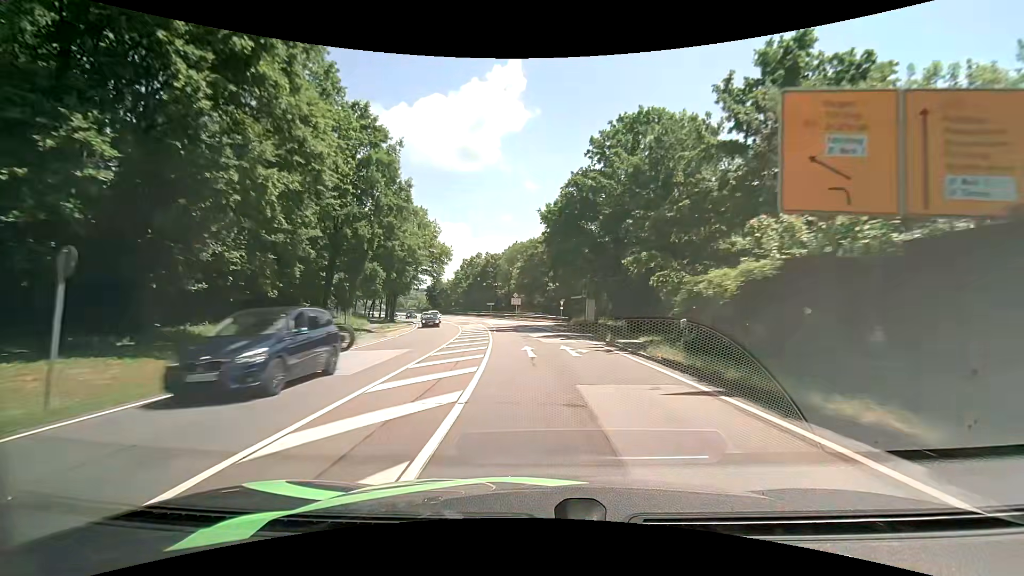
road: primary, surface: asphalt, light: Day
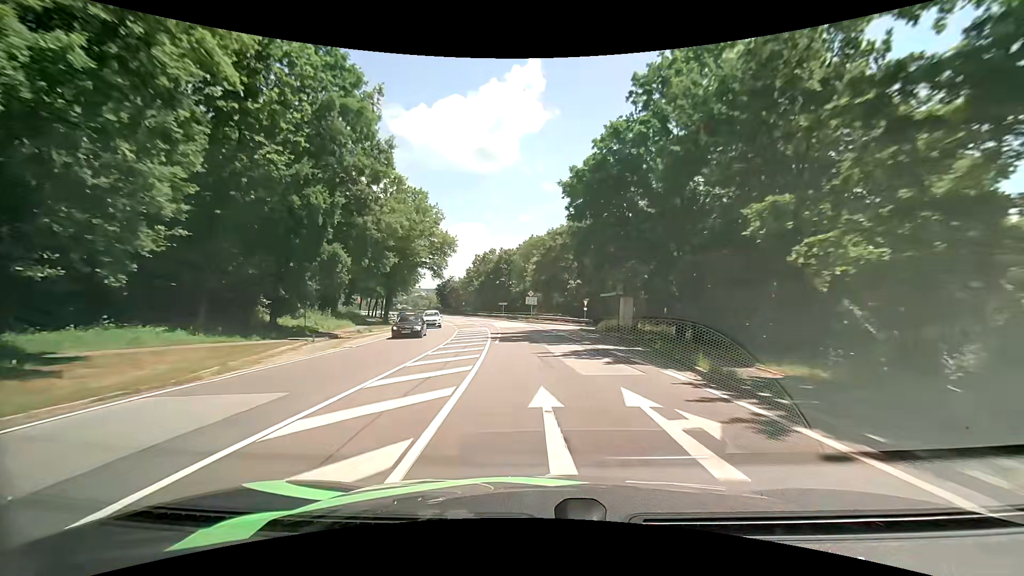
(-0.2, +10.8) m; -2°
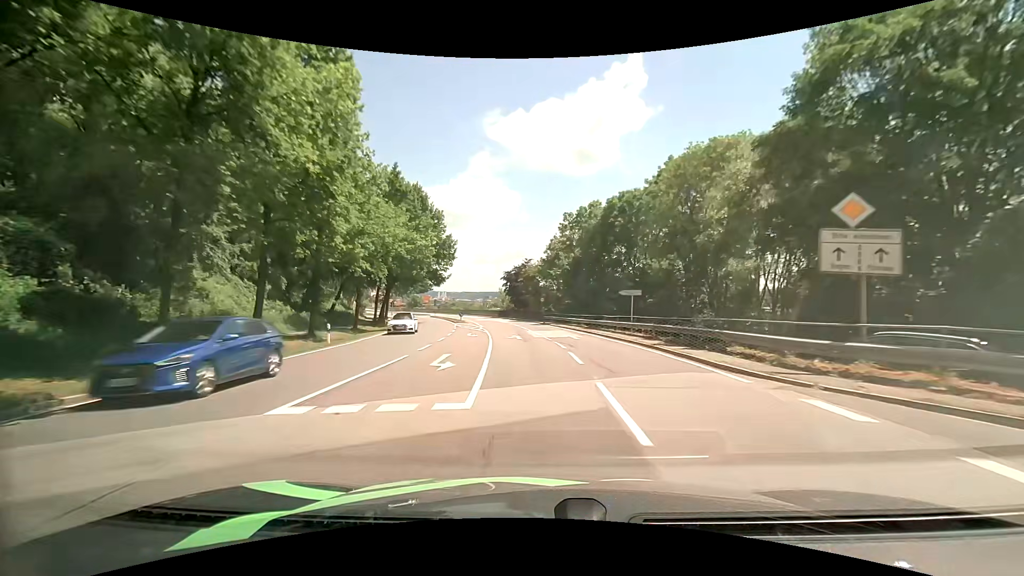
(-5.5, +53.6) m; -11°
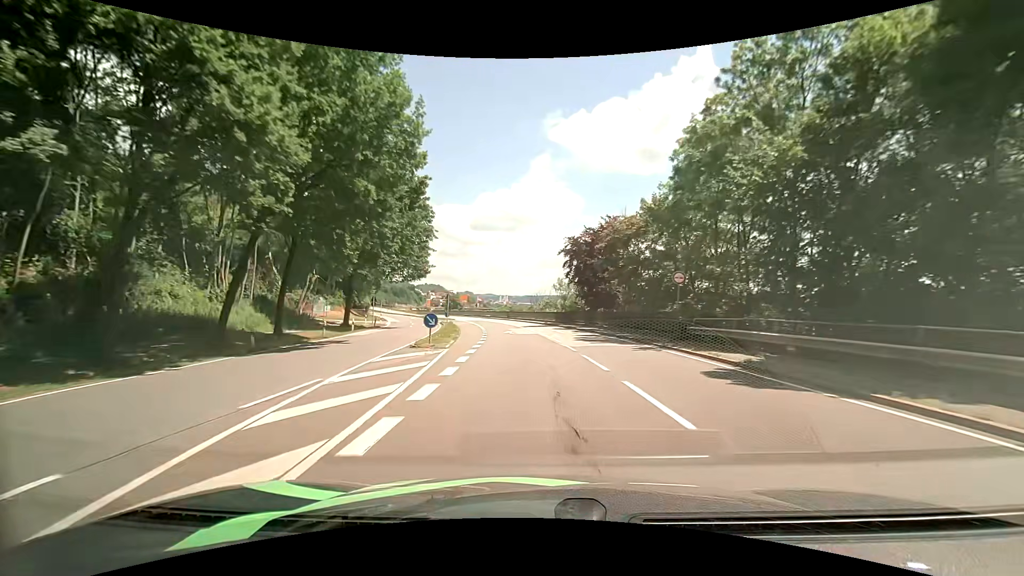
(-2.9, +42.7) m; -7°
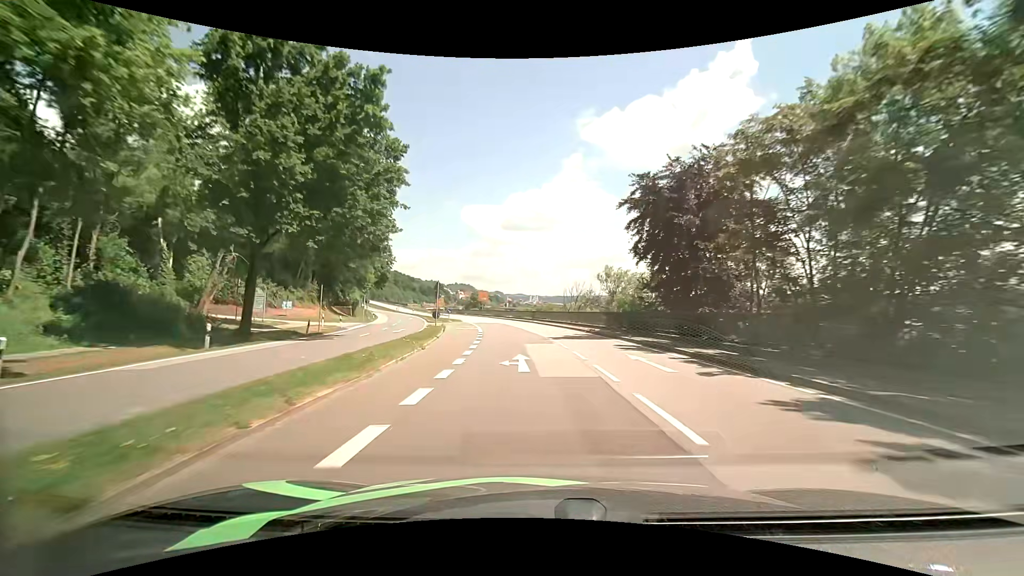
(-0.6, +21.2) m; -4°
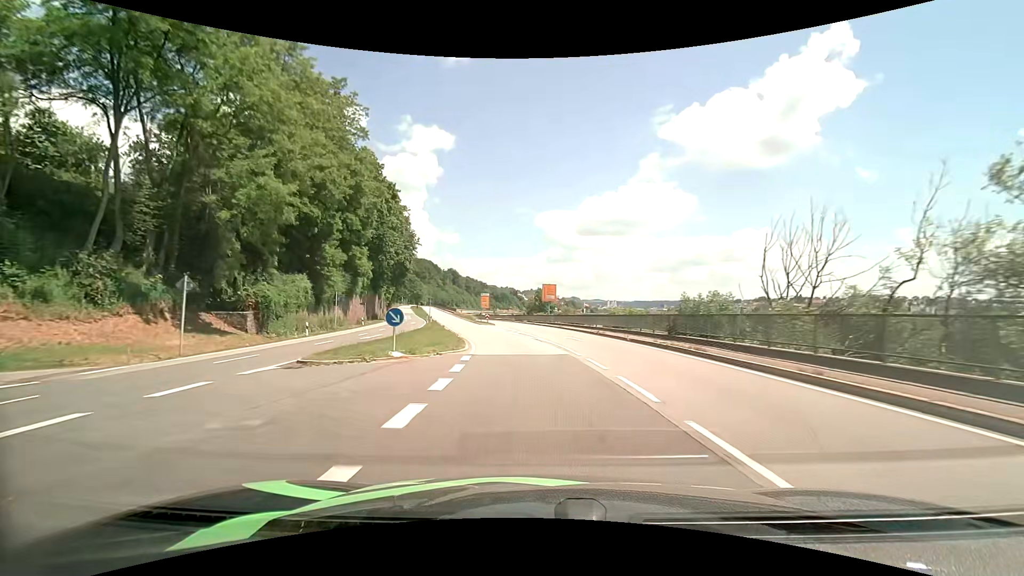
(-2.9, +41.8) m; -8°
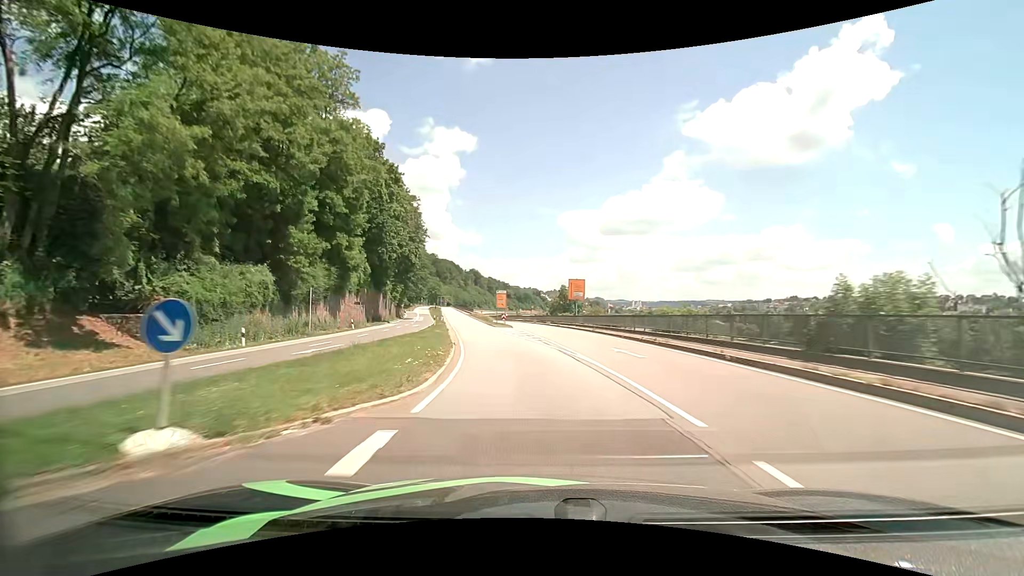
(-0.2, +10.6) m; -2°
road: primary_link
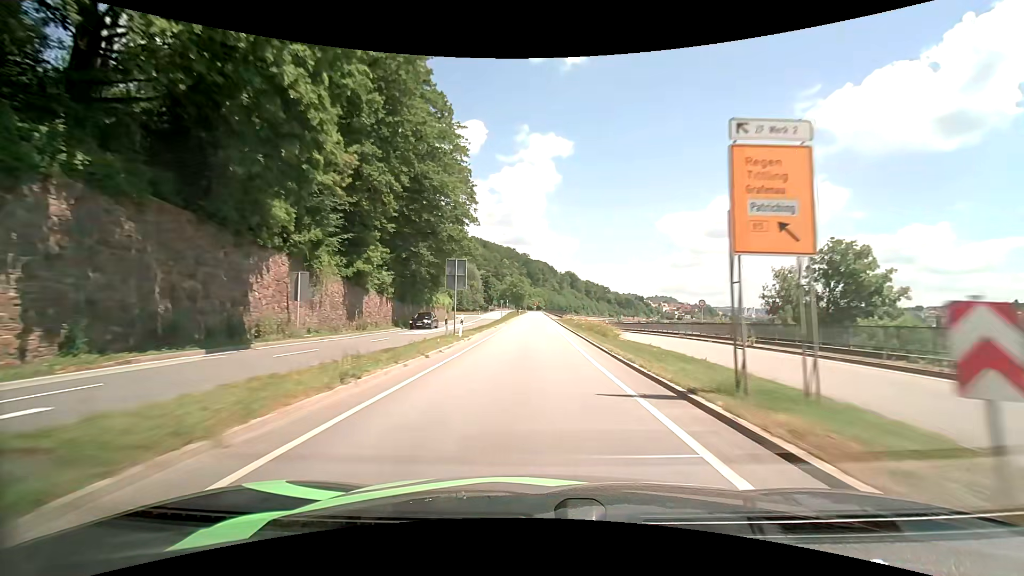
(-6.9, +54.7) m; -12°
(0, +10) (0, +20) (0, +30) (0, +40) (0, +50) (0, +60) (0, +70) (0, +80) (0, +90) (0, +100) m
